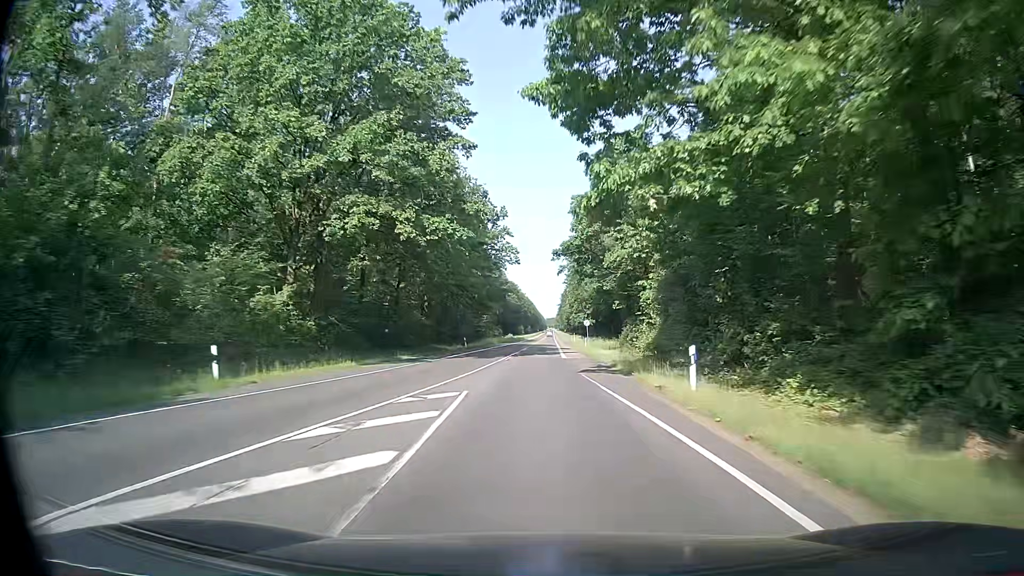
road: secondary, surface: asphalt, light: Day
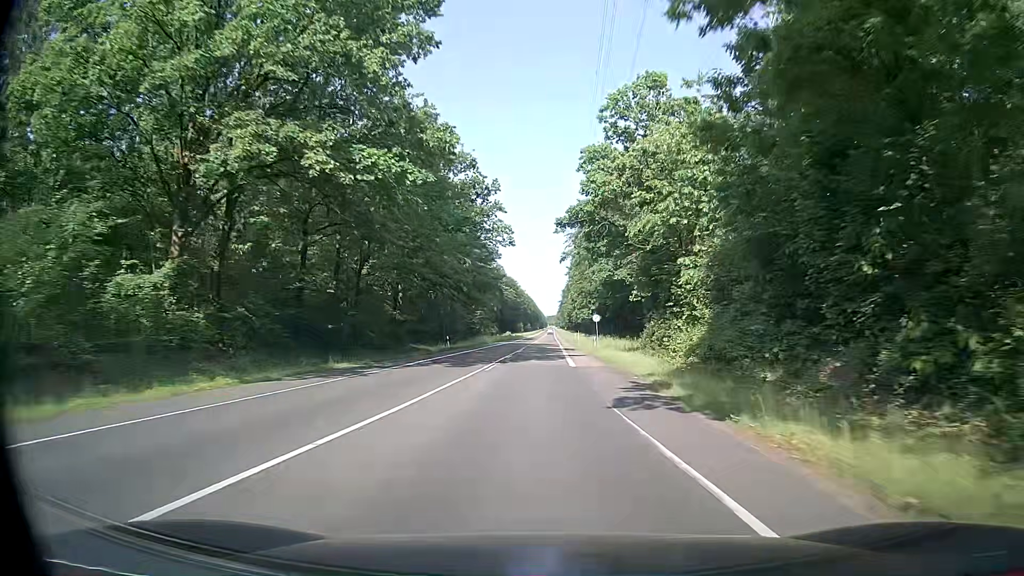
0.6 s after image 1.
(0.0, +12.2) m; 0°
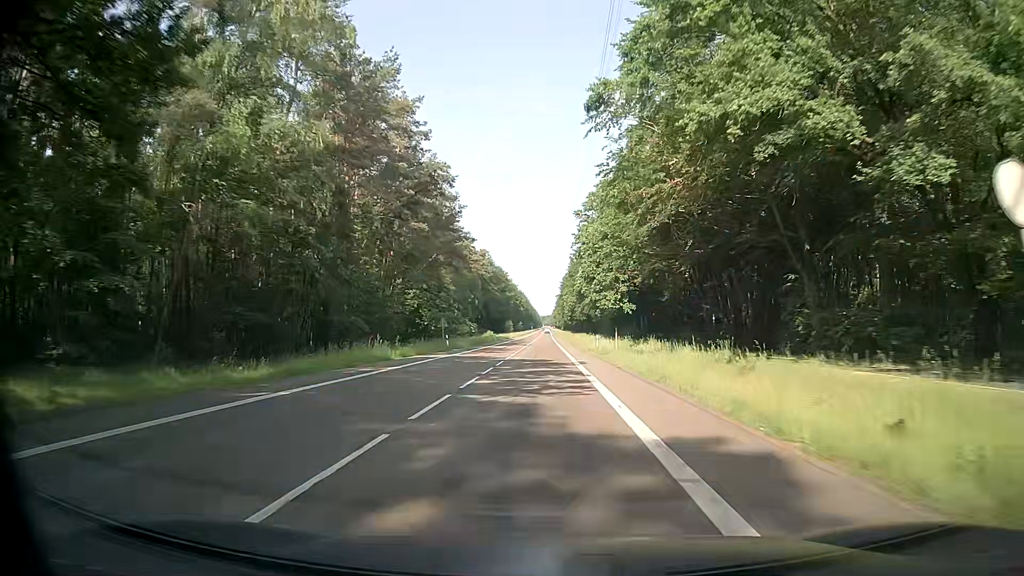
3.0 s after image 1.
(+0.5, +51.2) m; +1°
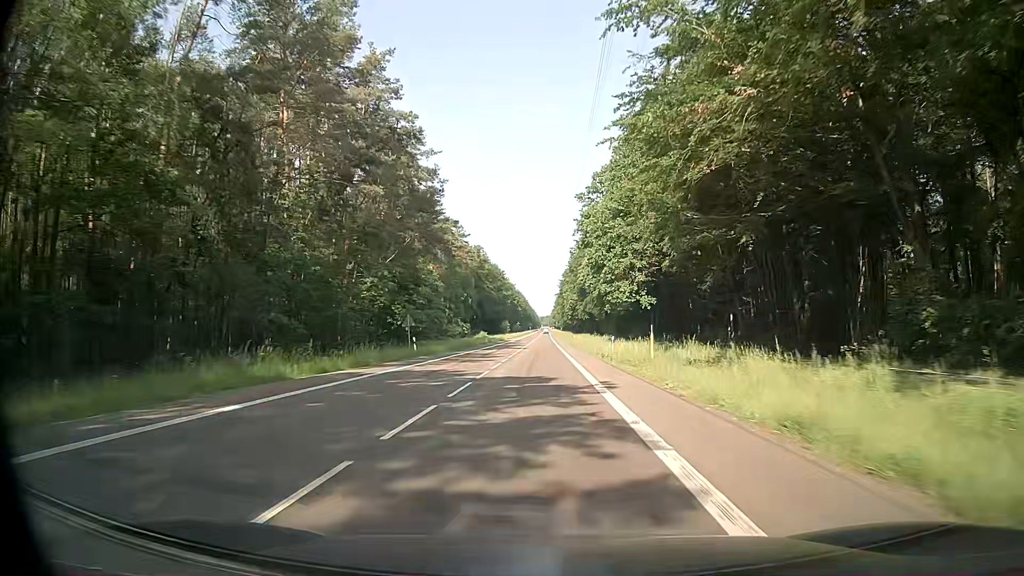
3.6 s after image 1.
(-0.1, +13.4) m; 0°
